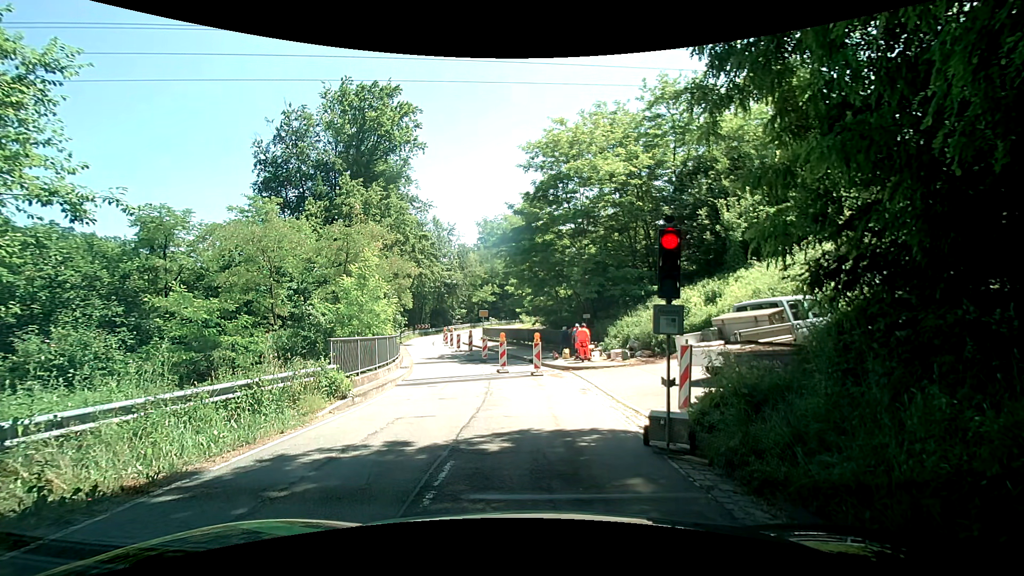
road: tertiary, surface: asphalt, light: Day
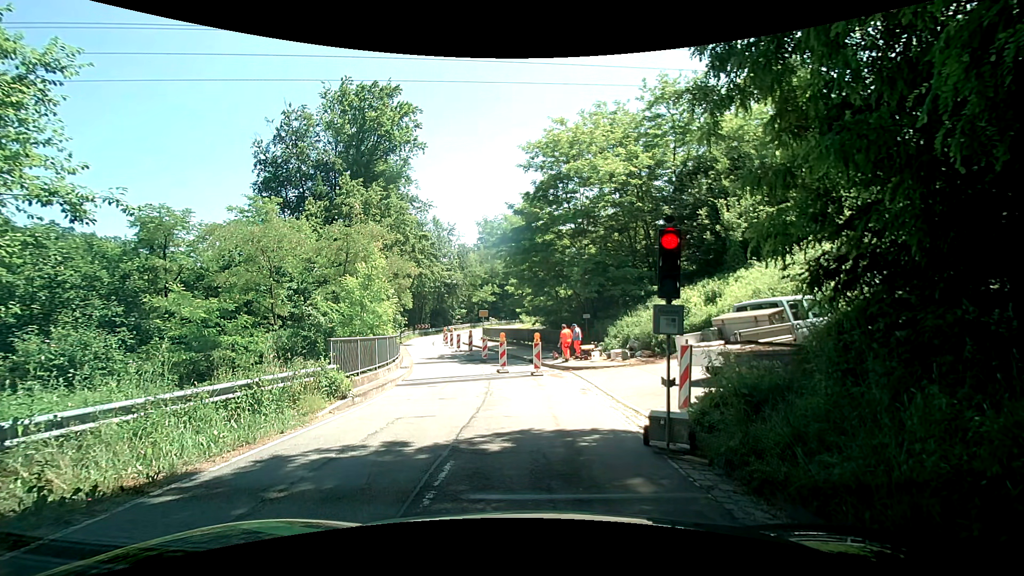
(0.0, 0.0) m; 0°
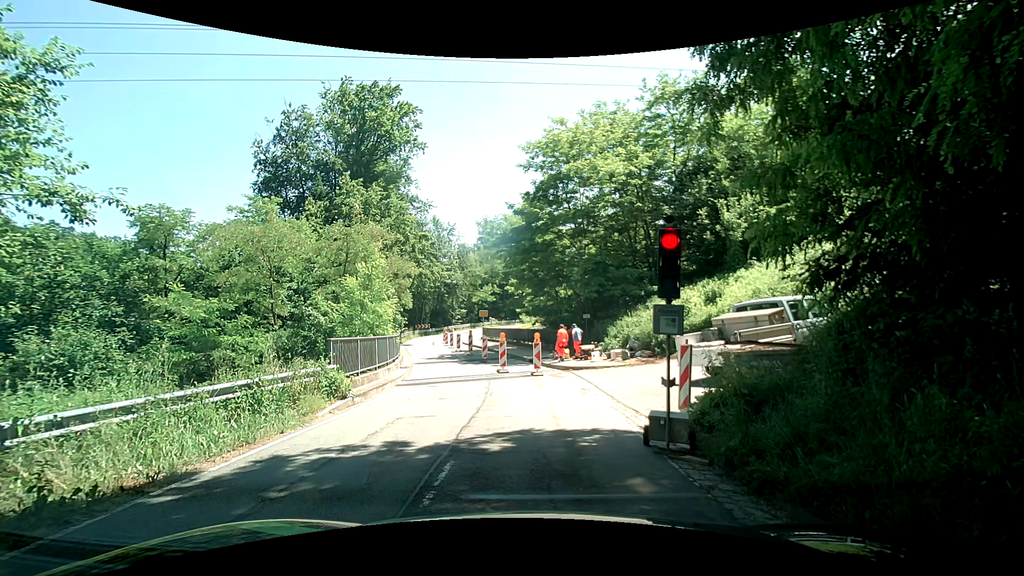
(0.0, 0.0) m; 0°
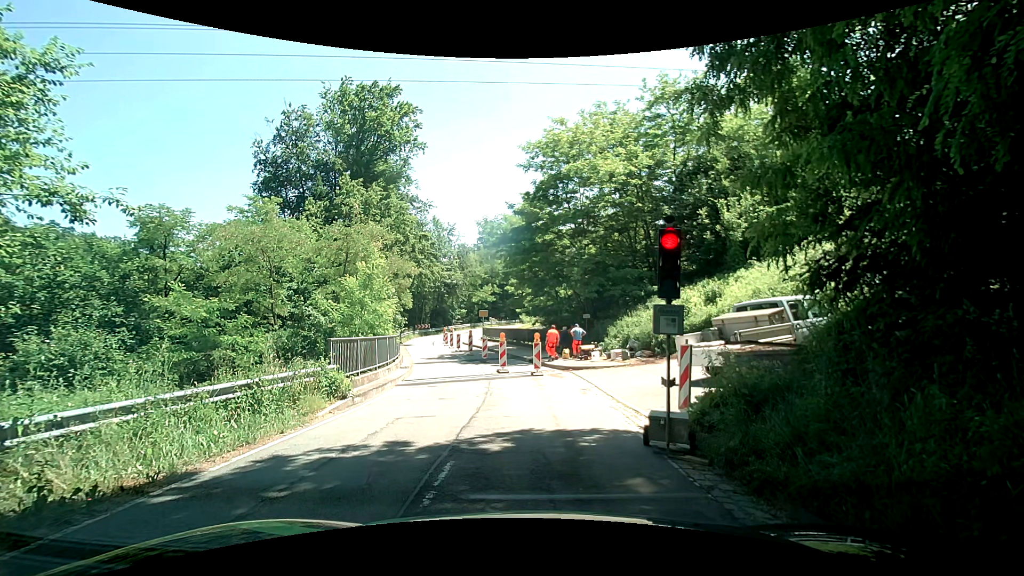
(0.0, 0.0) m; 0°
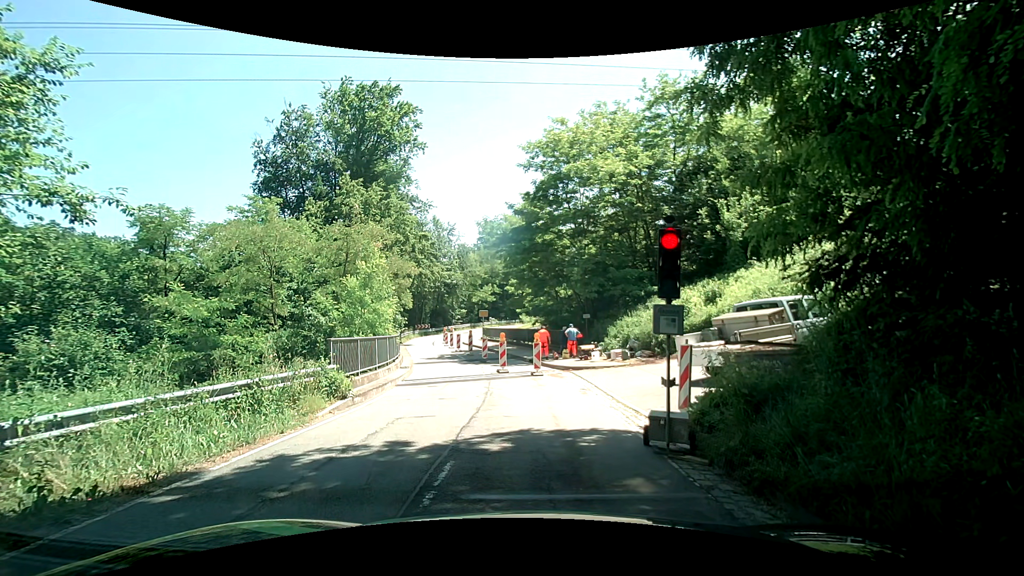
(0.0, 0.0) m; 0°
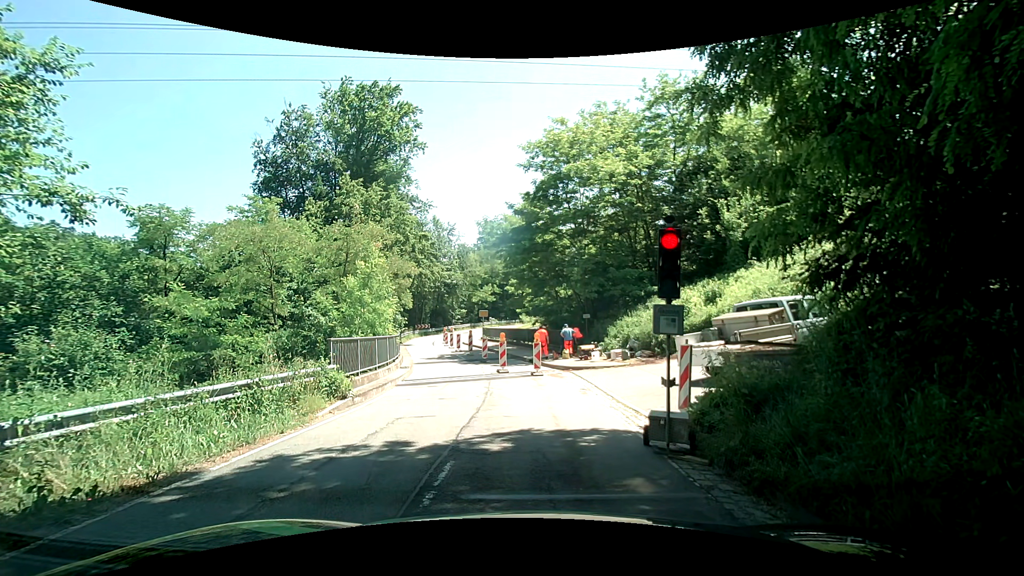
(0.0, 0.0) m; 0°
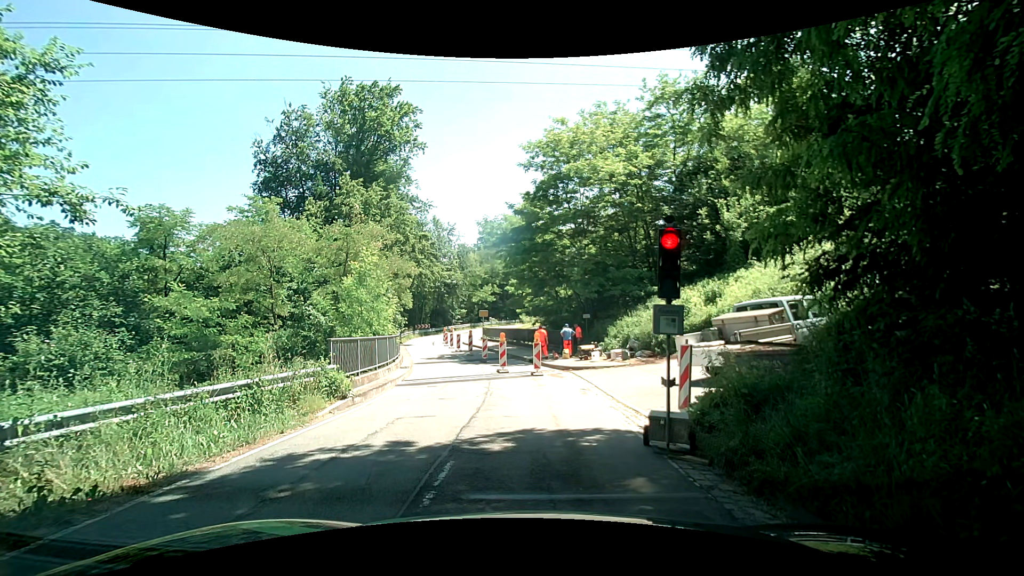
(0.0, 0.0) m; 0°
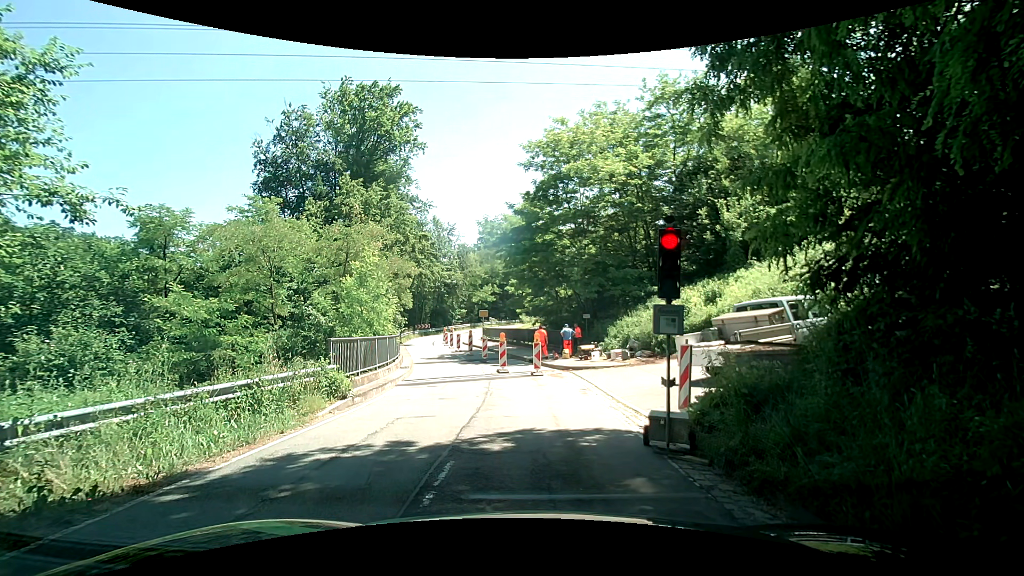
(0.0, 0.0) m; 0°
(0, +10) (-2, +20) (-4, +30) (-6, +39) (-8, +49) (-9, +59) (-7, +69) (-2, +78) (+3, +86) (+8, +95) m
